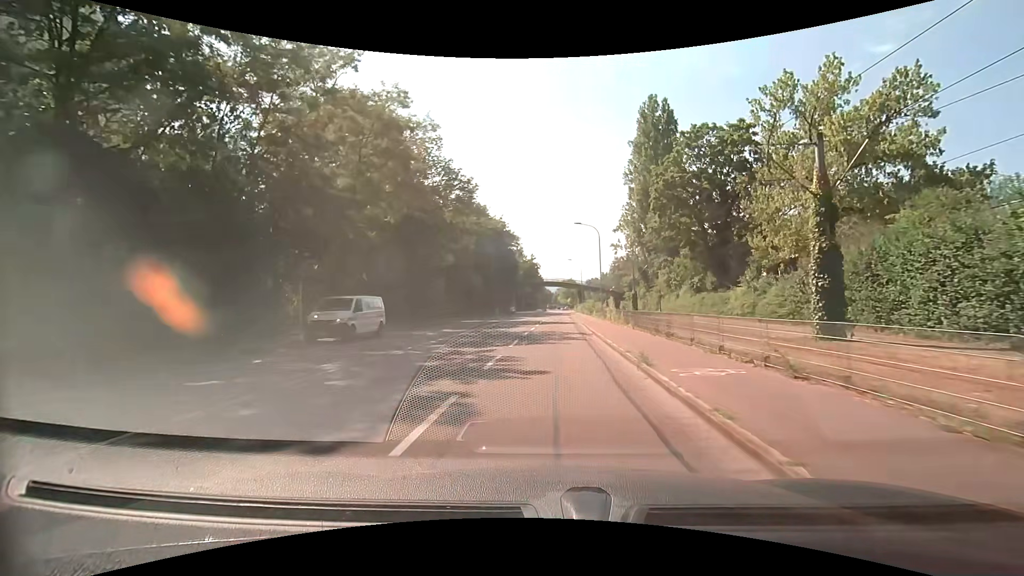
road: secondary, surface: asphalt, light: Day
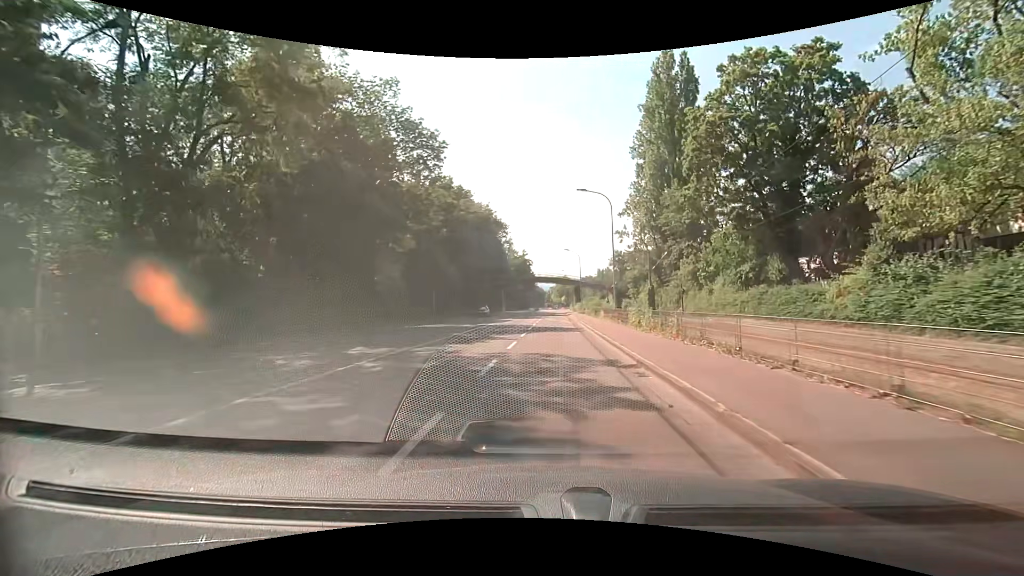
(+0.1, +13.3) m; +1°
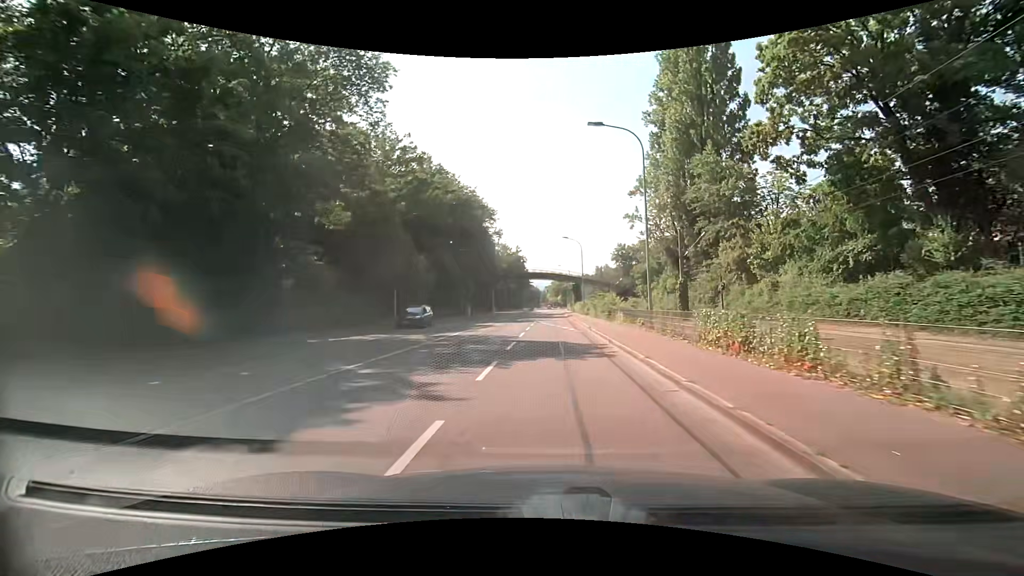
(+0.1, +12.5) m; +1°
(0, +10) (-1, +20) (-2, +30) (-3, +40) (-3, +50) (-3, +60) (-2, +70) (-2, +80) (-2, +90) (-2, +100) m
